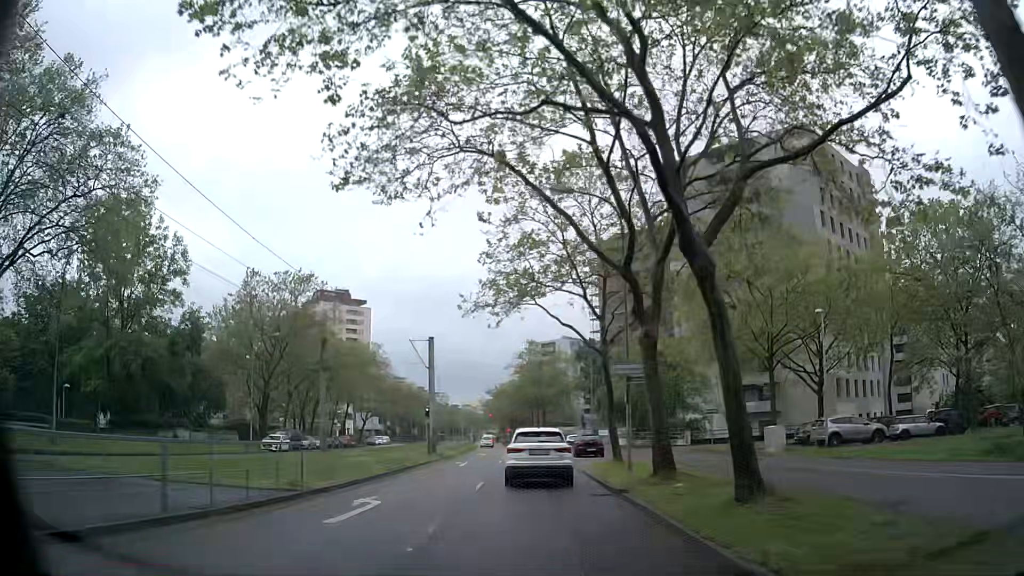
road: tertiary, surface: asphalt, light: Day
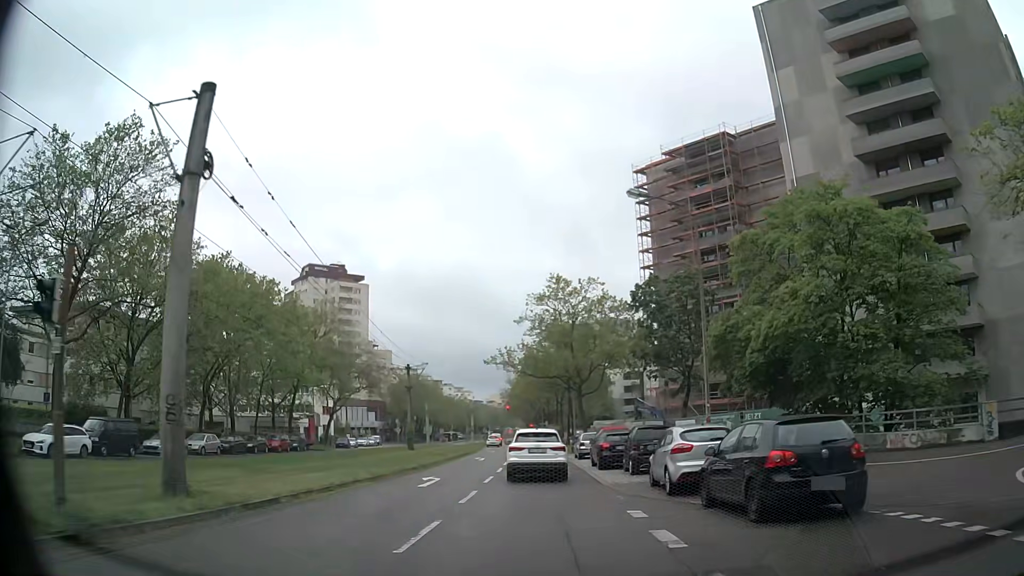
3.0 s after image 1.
(+0.4, +32.3) m; 0°
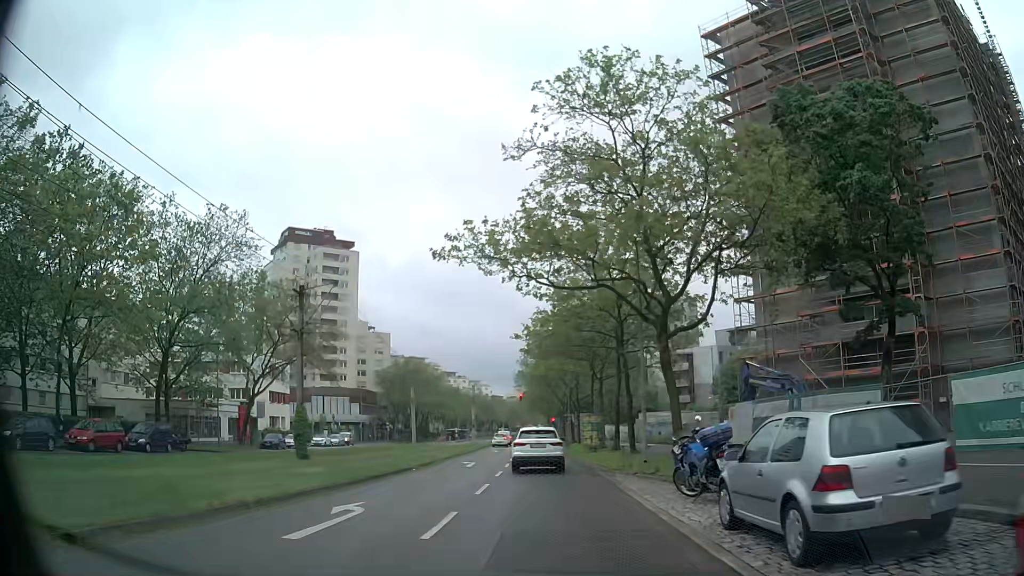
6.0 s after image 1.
(-0.5, +30.0) m; -2°
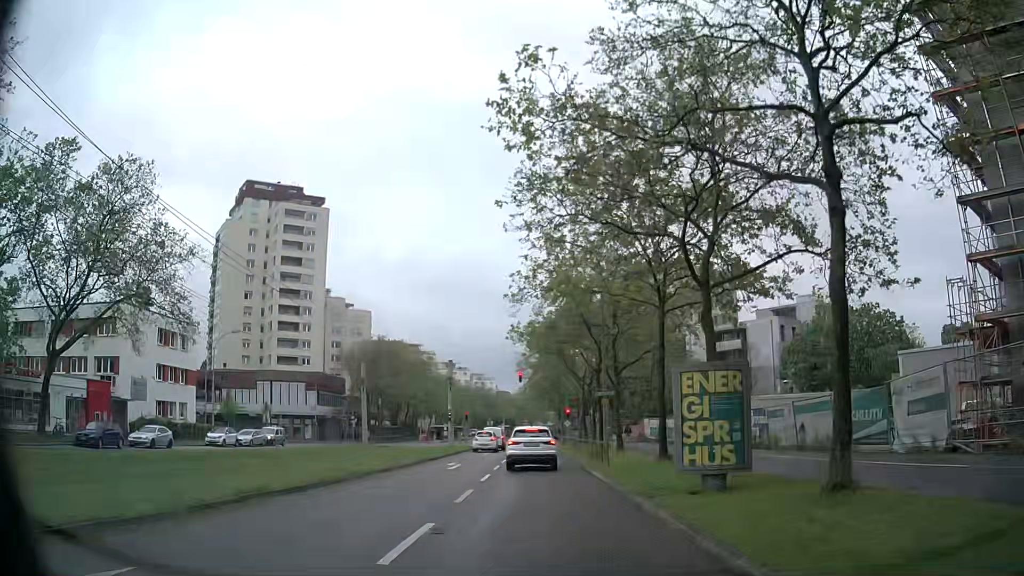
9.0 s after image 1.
(-0.2, +27.6) m; 0°
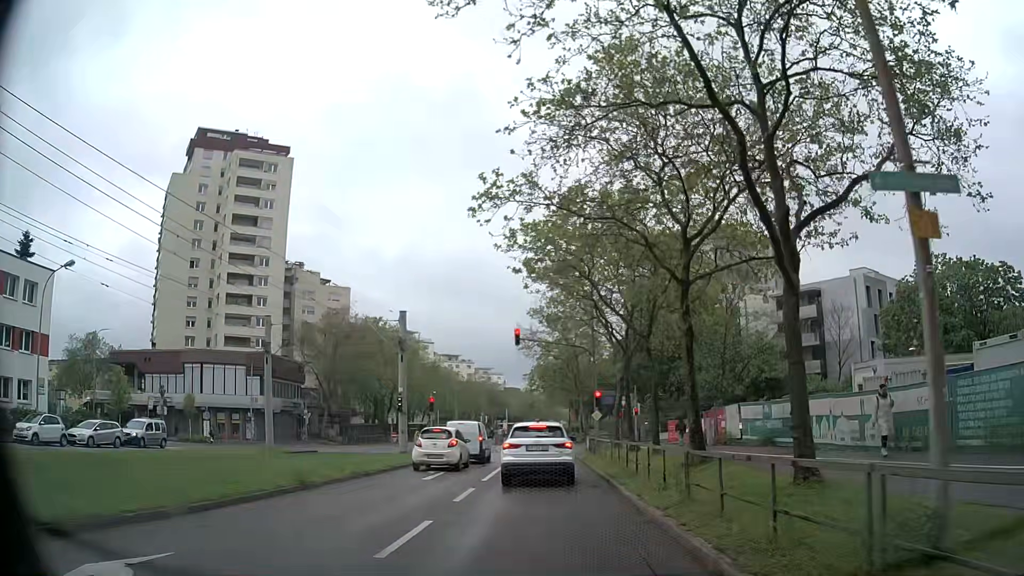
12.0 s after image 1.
(-0.4, +23.3) m; -1°
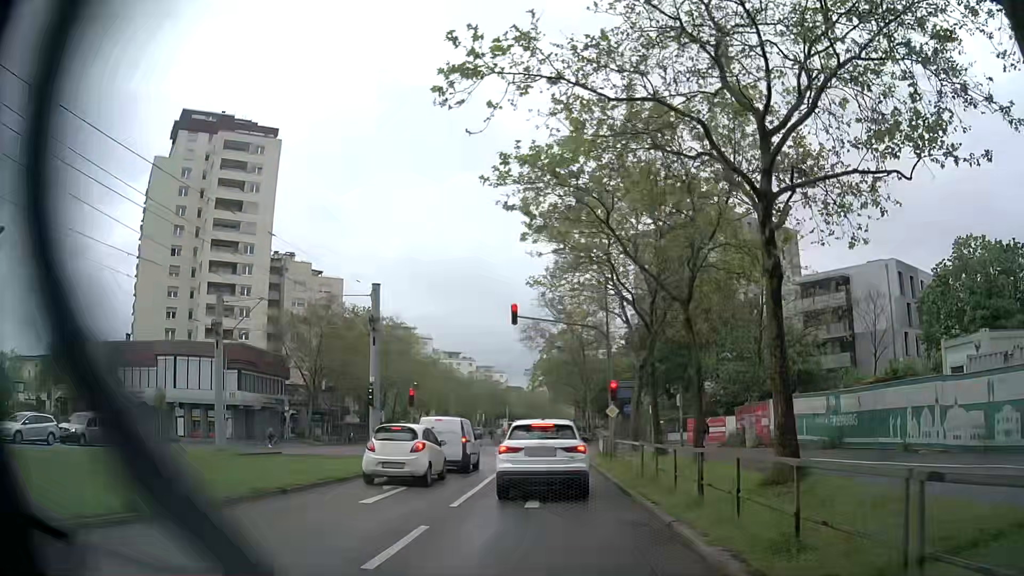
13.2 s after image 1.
(-0.1, +6.3) m; +2°
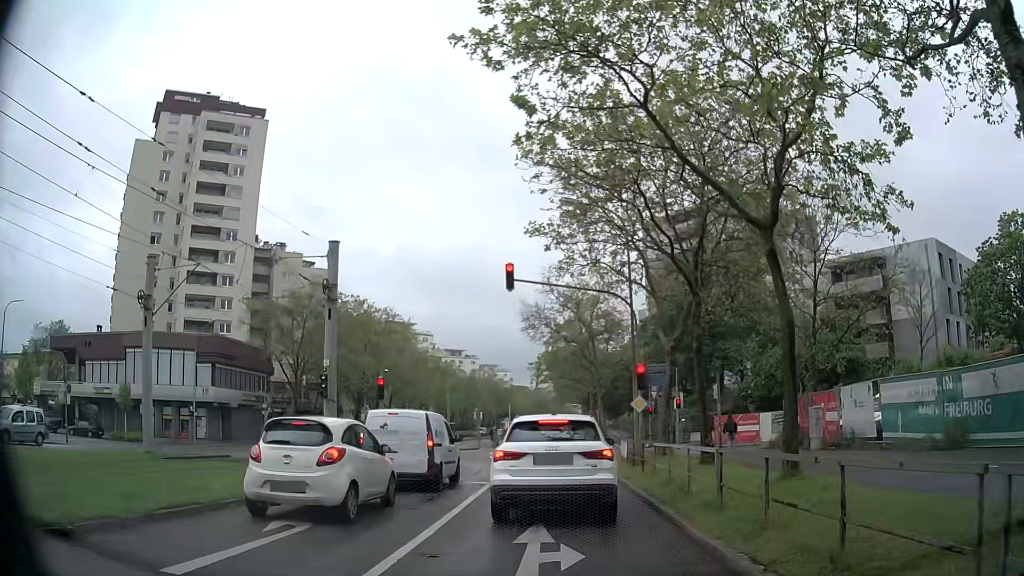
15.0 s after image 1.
(-0.3, +6.6) m; -3°
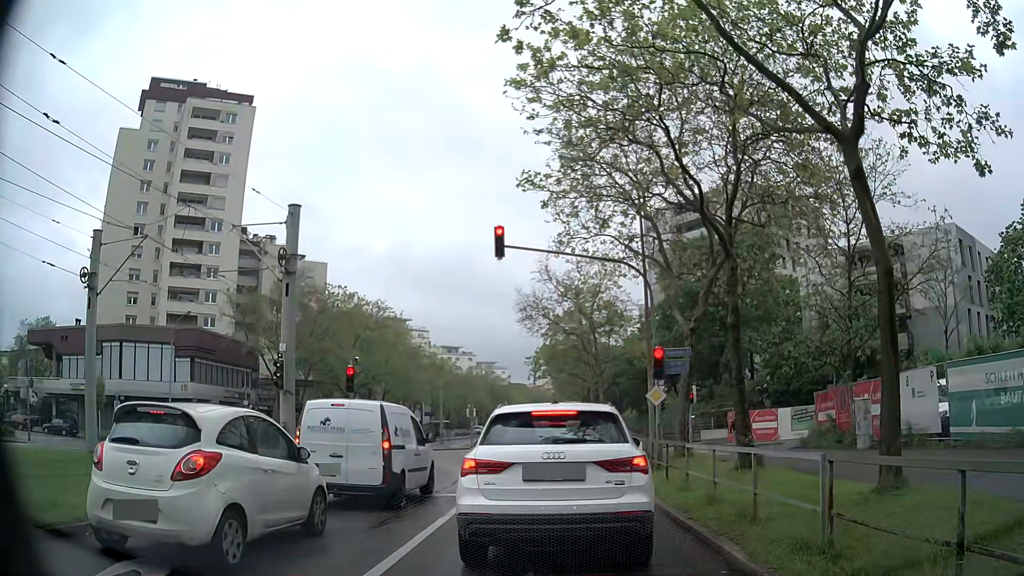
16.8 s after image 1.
(+0.1, +3.5) m; +3°
